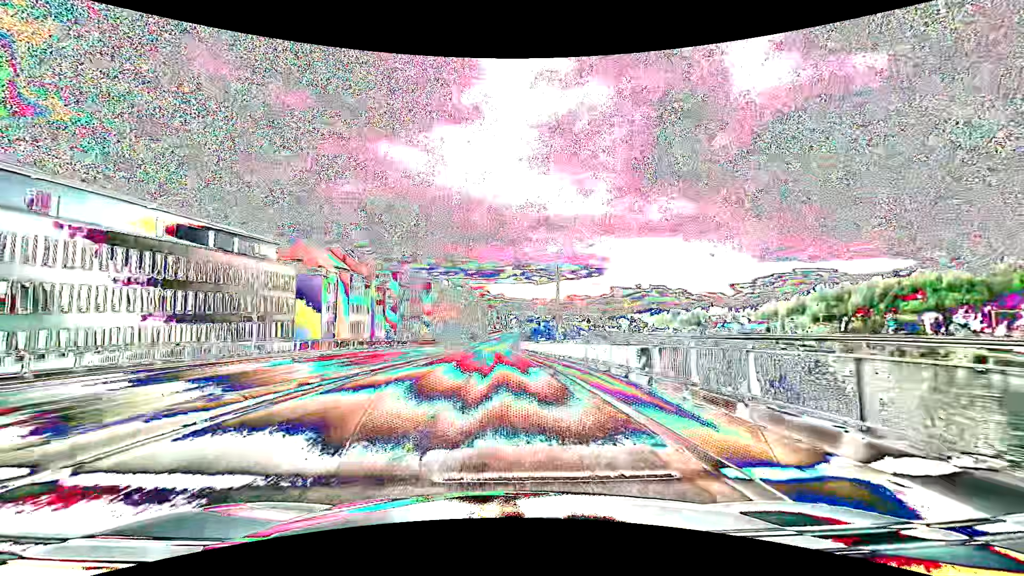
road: primary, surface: asphalt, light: Day
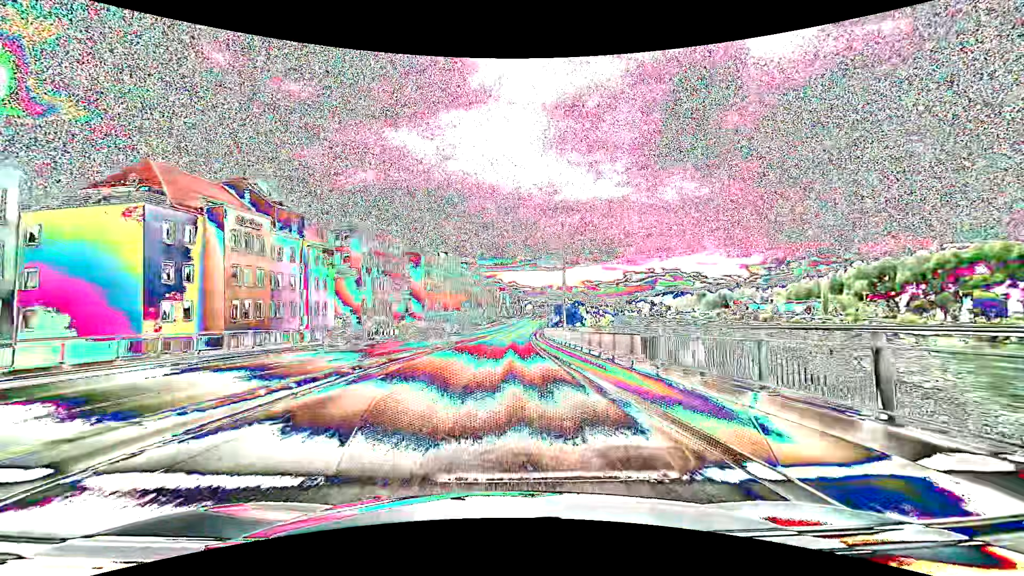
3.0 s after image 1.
(-0.8, +40.2) m; -2°
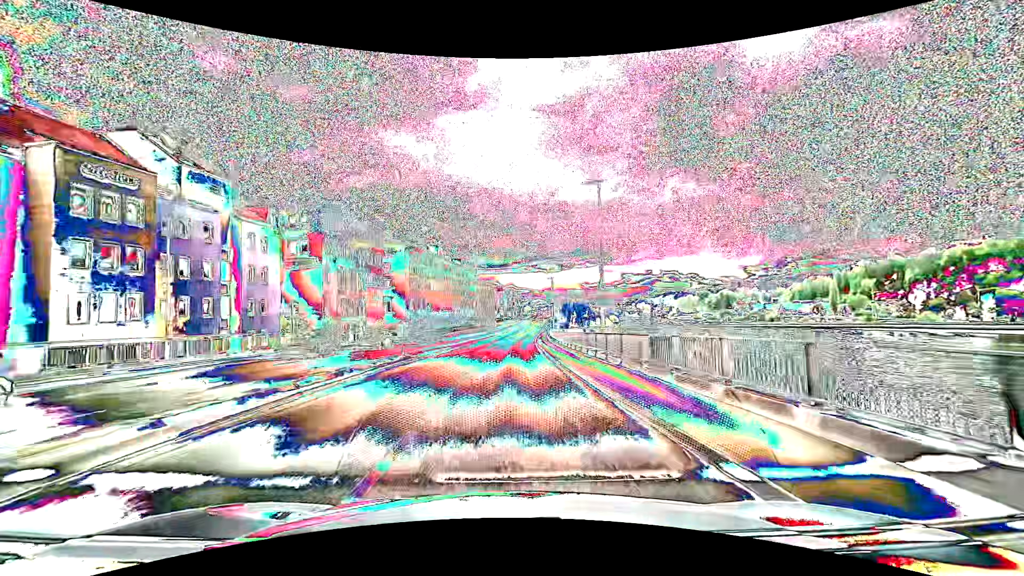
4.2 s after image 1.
(+0.1, +15.9) m; +1°
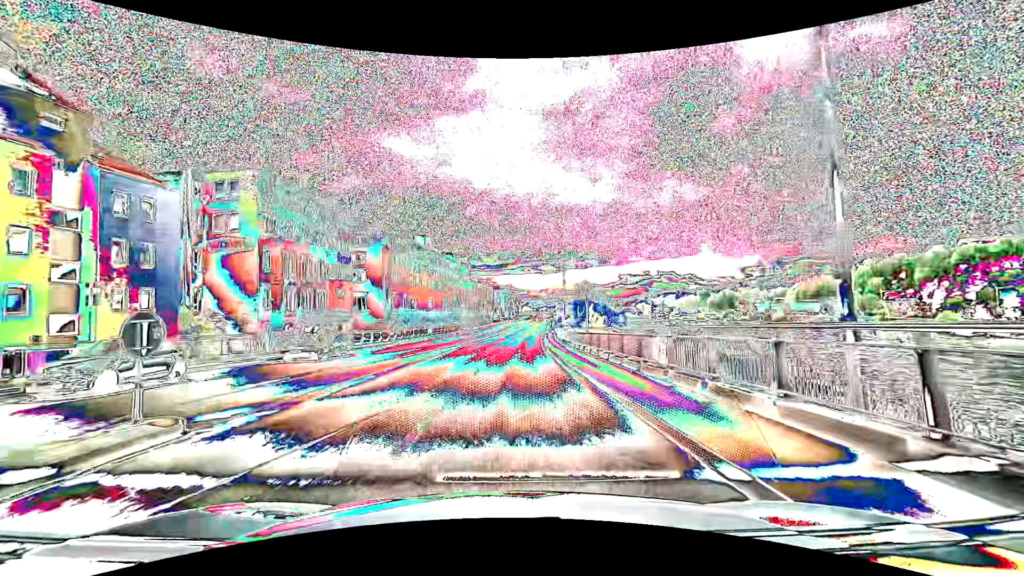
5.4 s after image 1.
(0.0, +16.0) m; 0°
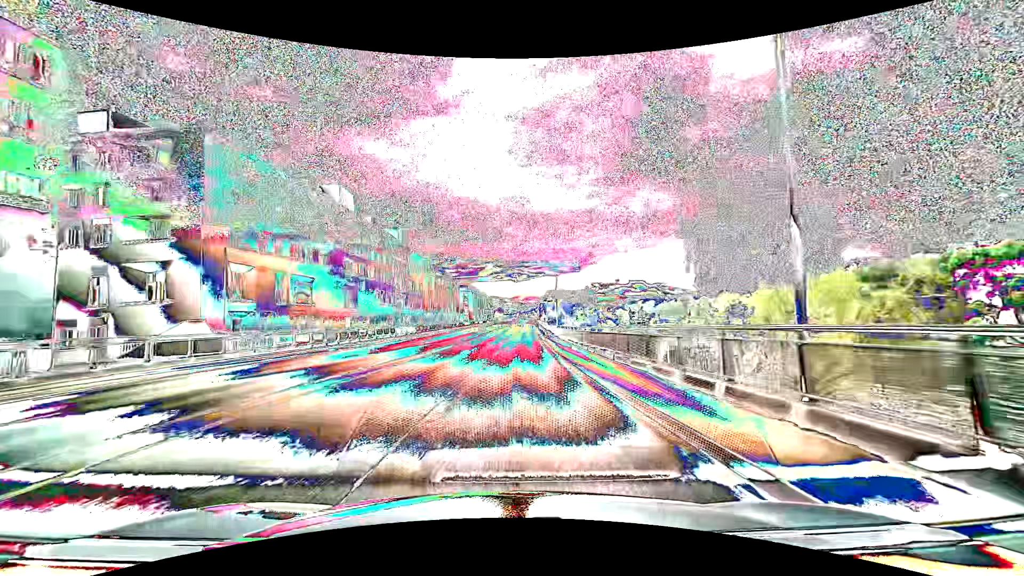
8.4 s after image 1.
(+1.1, +43.3) m; +3°
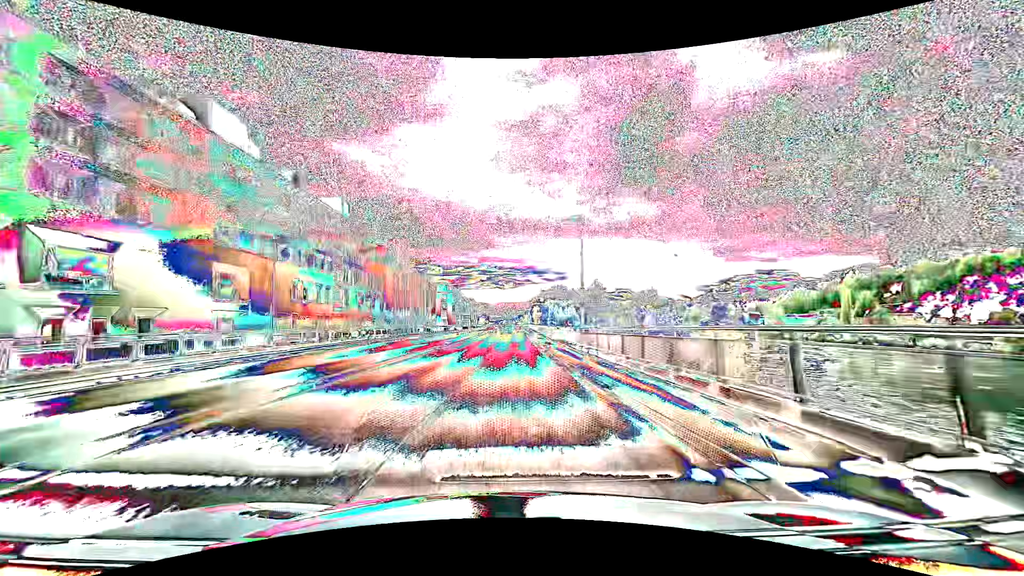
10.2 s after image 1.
(+0.5, +28.6) m; +2°
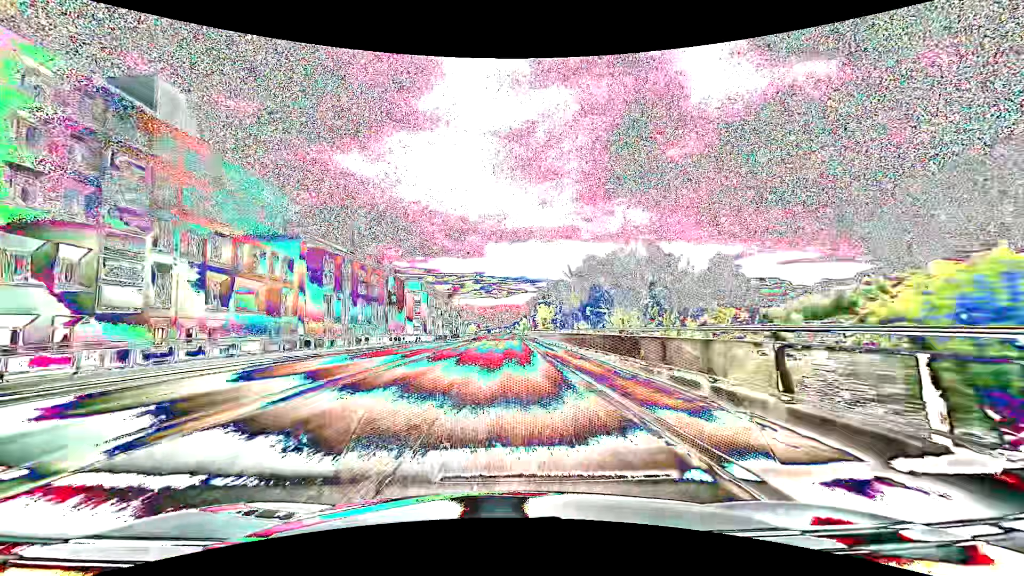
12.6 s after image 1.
(+0.4, +40.2) m; +1°
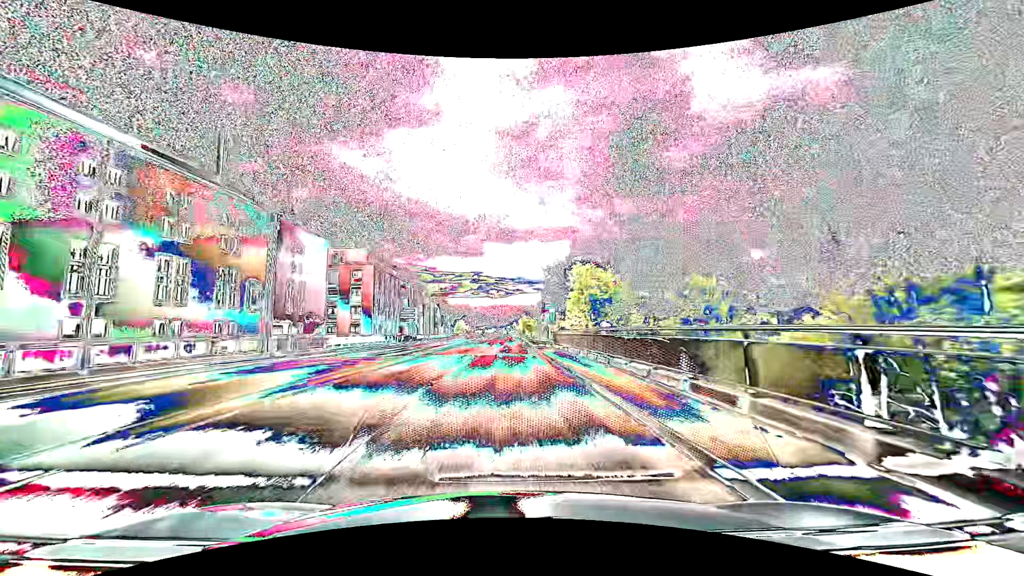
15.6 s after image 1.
(+0.1, +51.7) m; 0°
(0, +10) (0, +20) (0, +30) (0, +40) (0, +50) (0, +60) (0, +70) (0, +80) (0, +90) (0, +100) m
